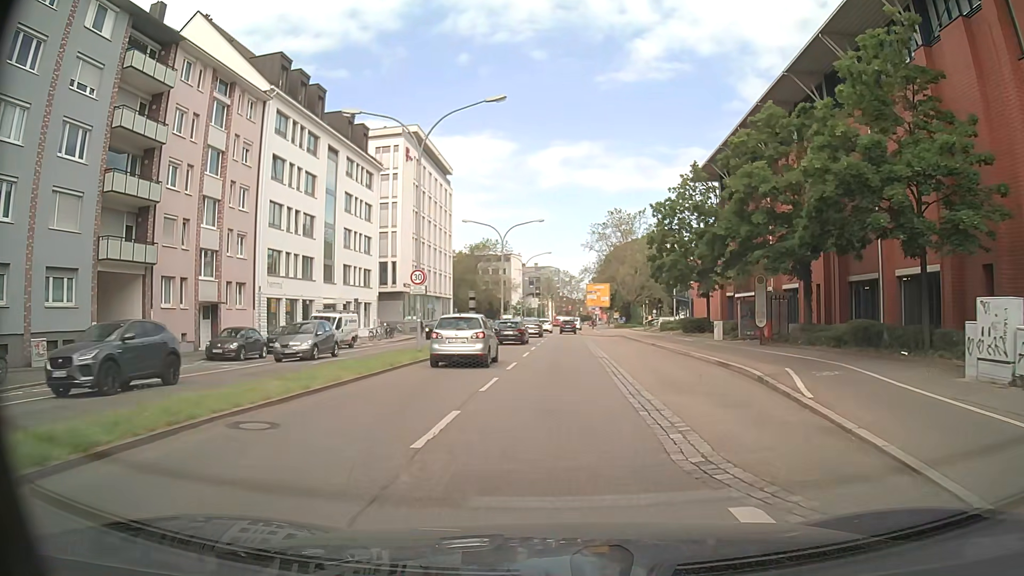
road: primary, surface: asphalt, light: Day
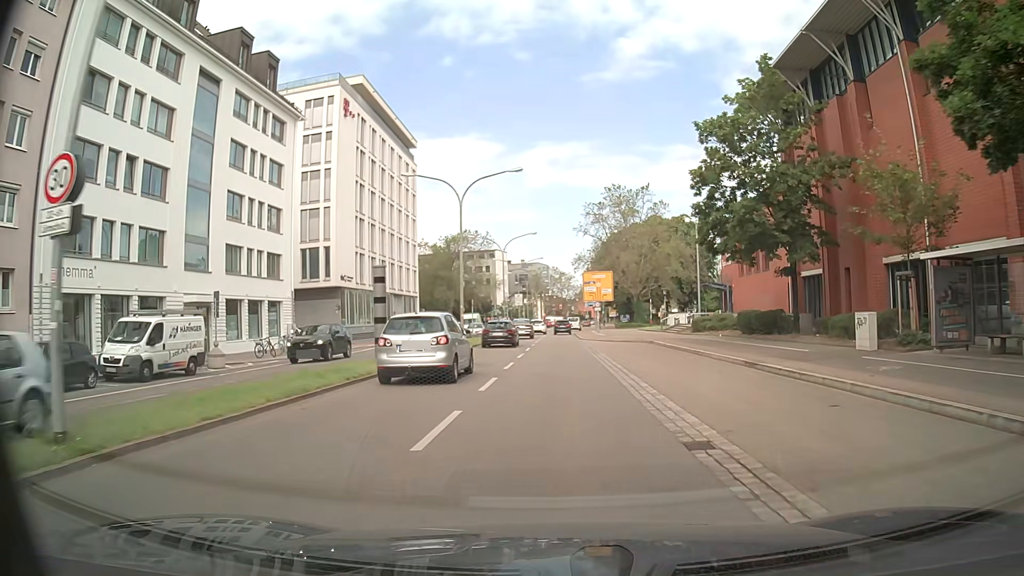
(+0.2, +19.3) m; 0°
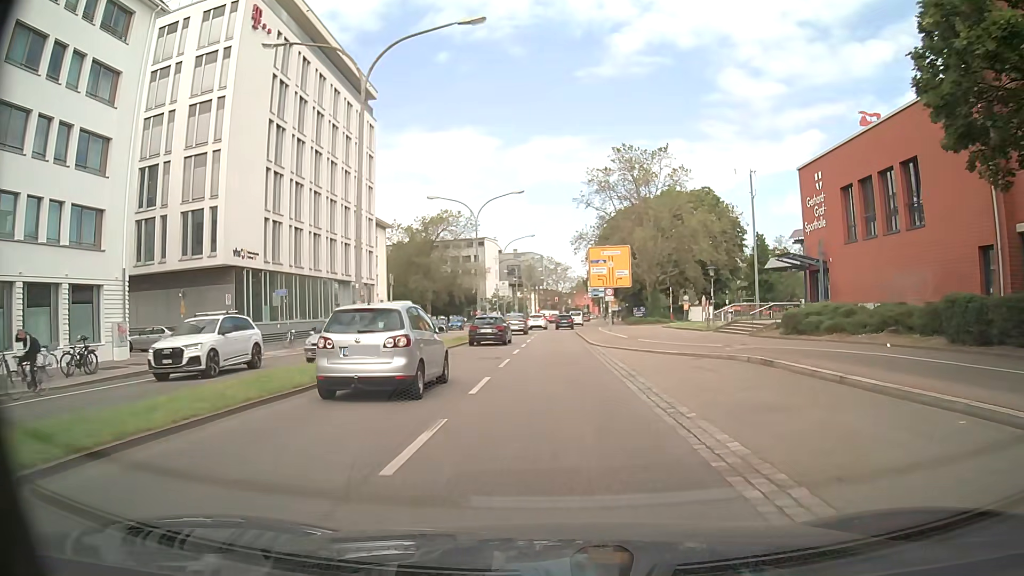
(+0.2, +19.3) m; +1°
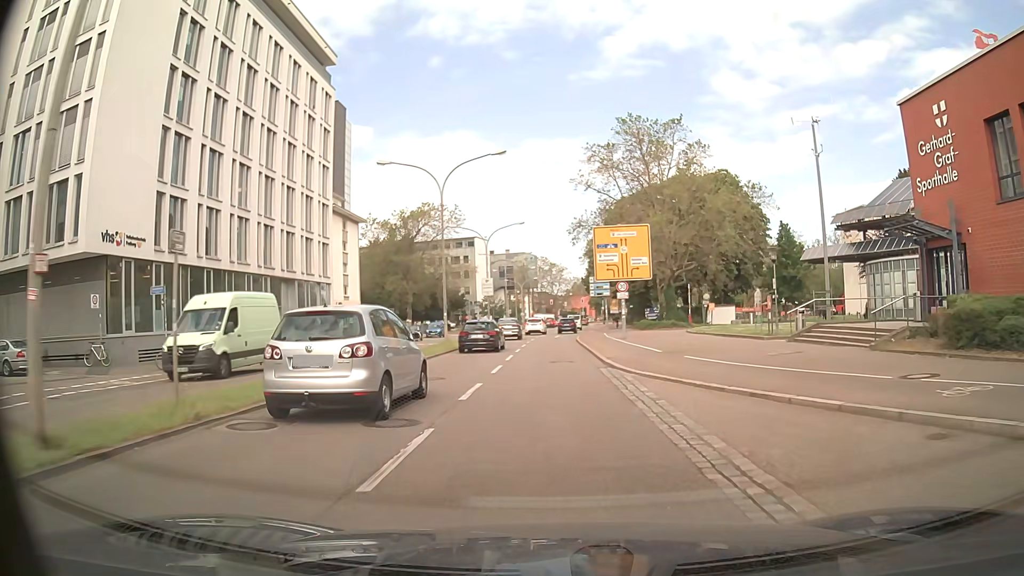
(0.0, +12.5) m; +1°
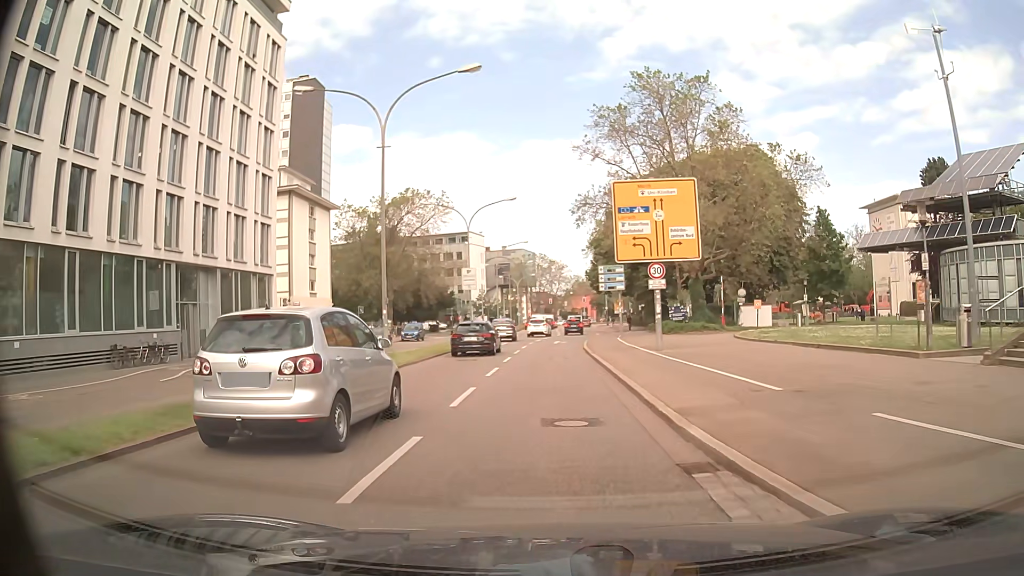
(-0.1, +12.3) m; 0°
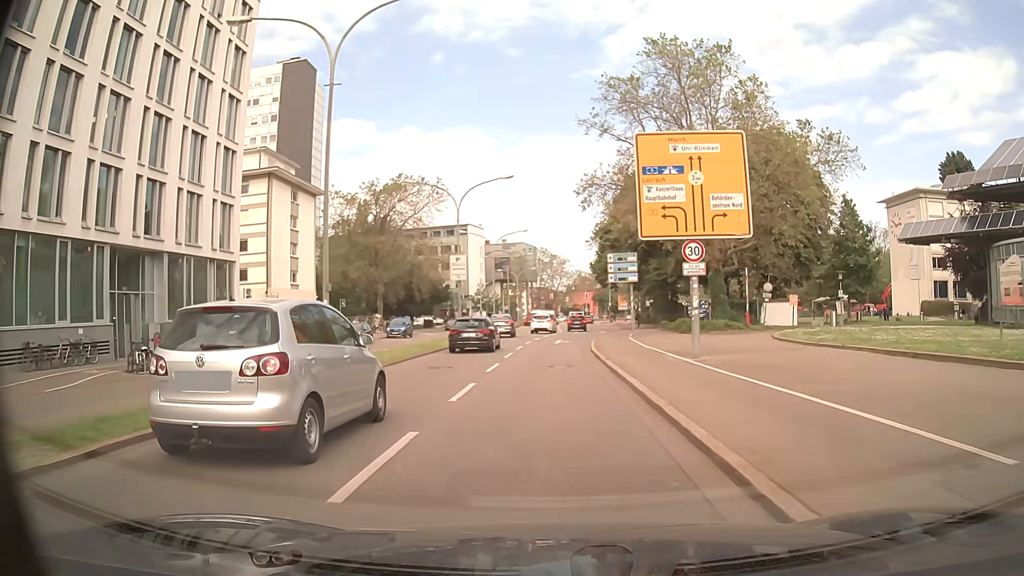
(-0.1, +6.1) m; 0°
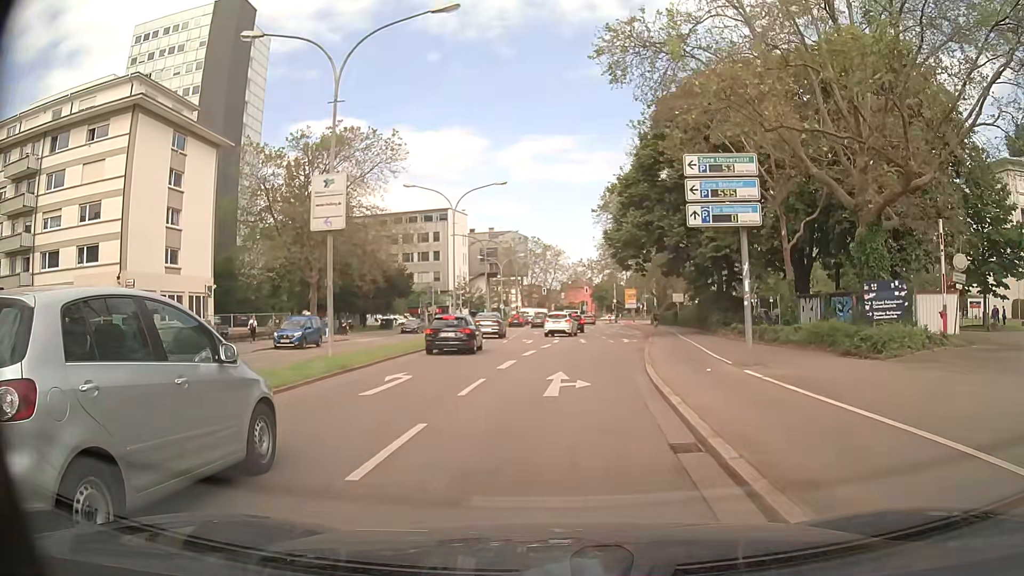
(-0.2, +23.4) m; +1°
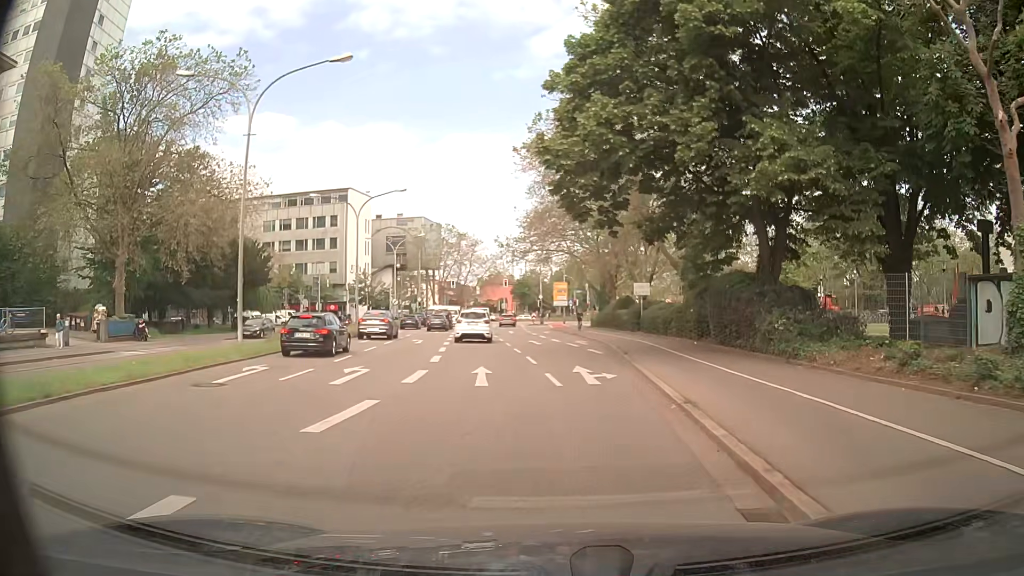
(+0.8, +21.7) m; +4°
(0, +10) (0, +20) (0, +30) (-1, +40) (-1, +50) (-2, +60) (-3, +70) (-3, +80) (-3, +90) (-1, +100) m
